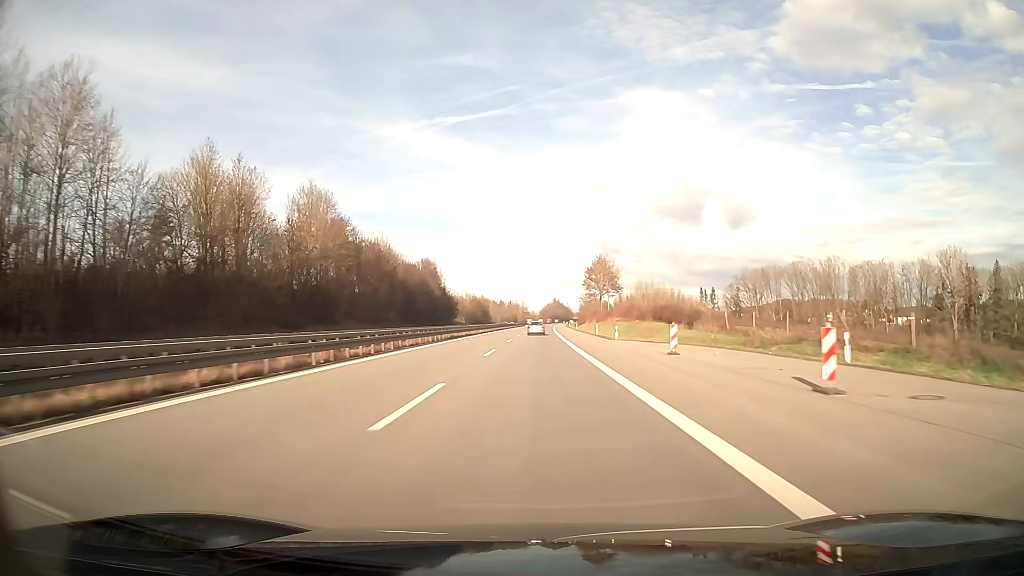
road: motorway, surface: asphalt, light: Day
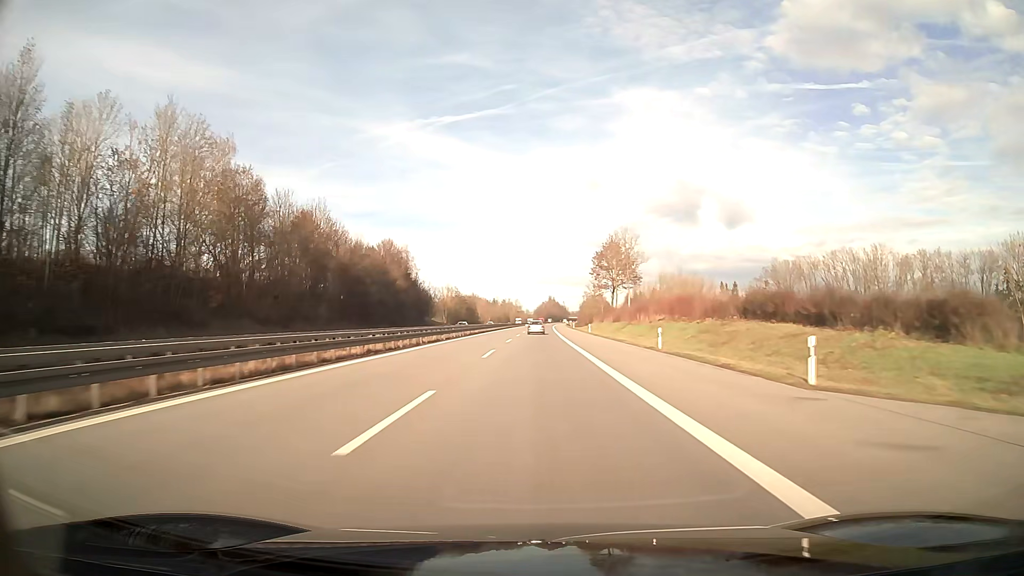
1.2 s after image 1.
(+0.1, +38.0) m; 0°
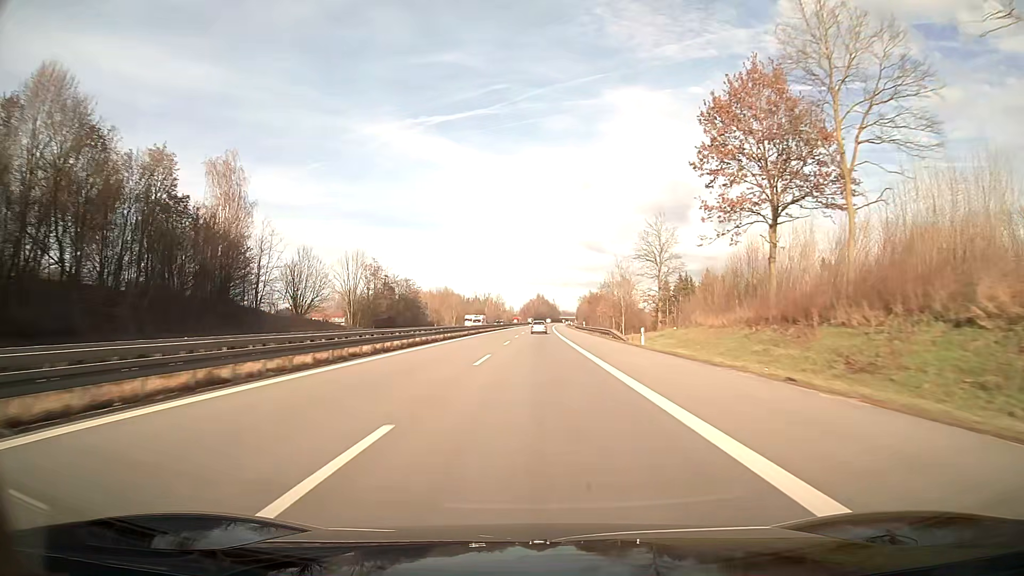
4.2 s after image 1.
(+0.9, +95.1) m; +1°
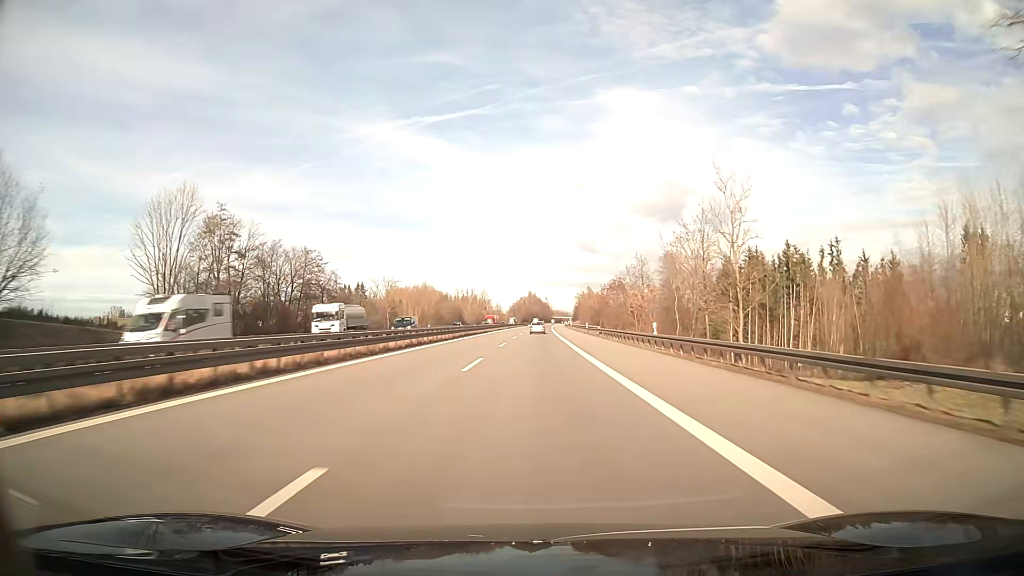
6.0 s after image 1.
(+0.3, +57.1) m; +1°
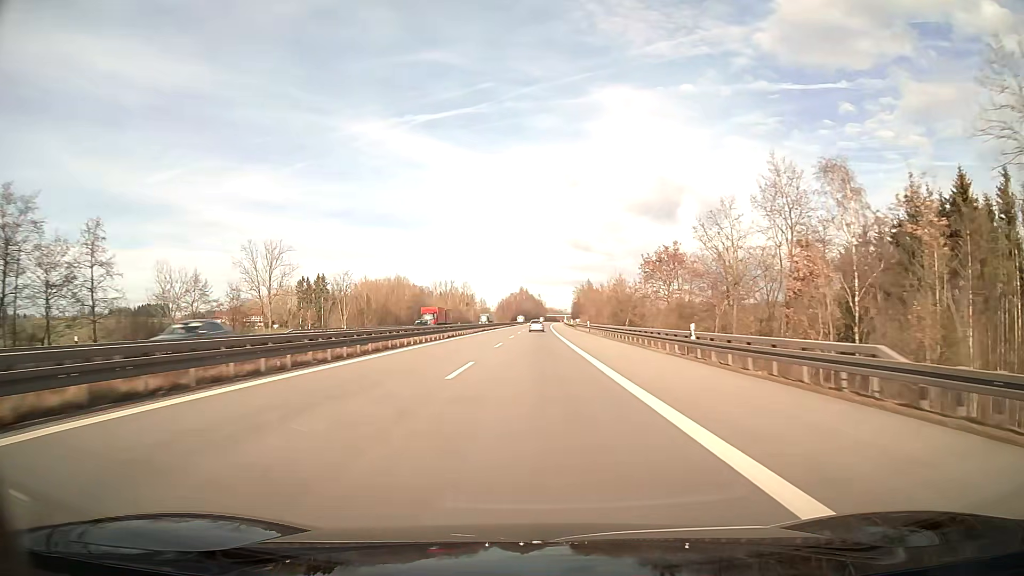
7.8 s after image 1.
(+0.3, +57.1) m; +1°
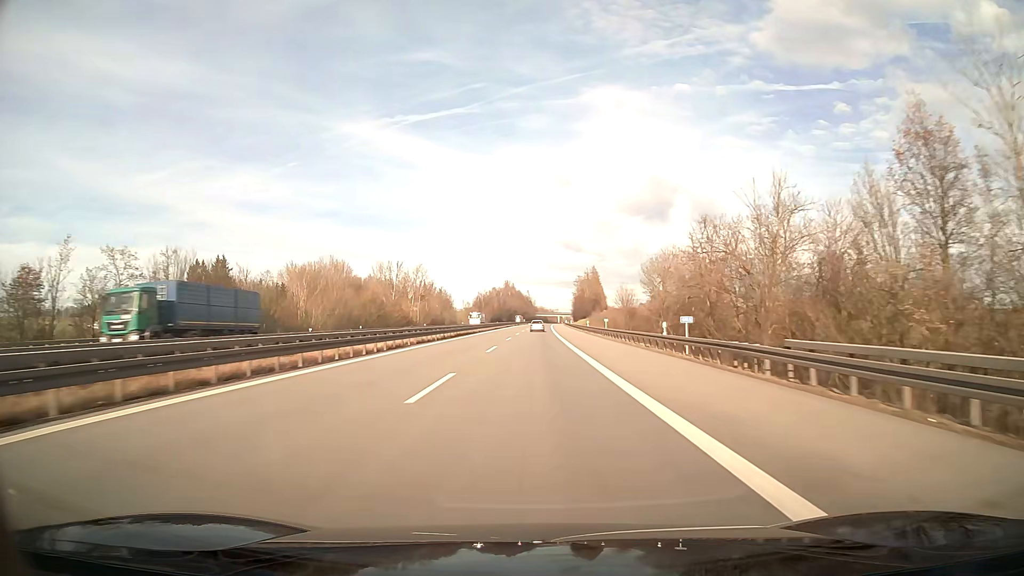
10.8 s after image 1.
(+0.7, +95.2) m; +1°
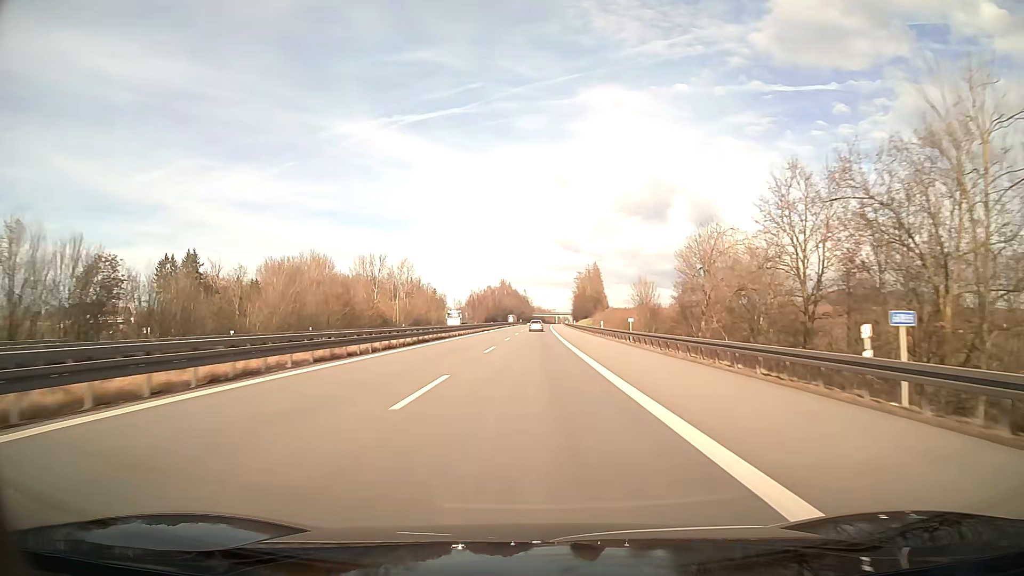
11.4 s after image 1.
(0.0, +19.1) m; 0°
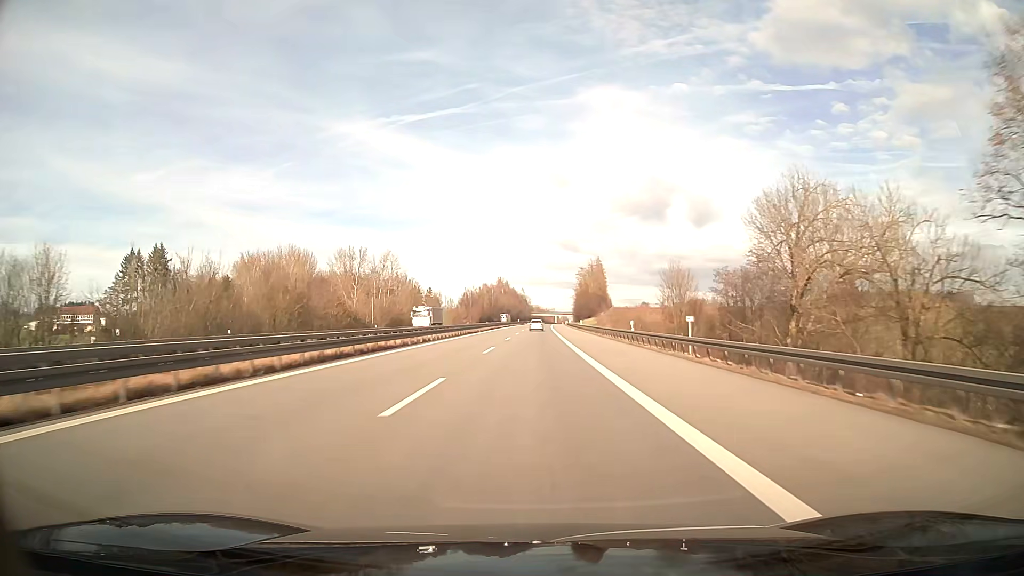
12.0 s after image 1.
(0.0, +19.1) m; 0°
